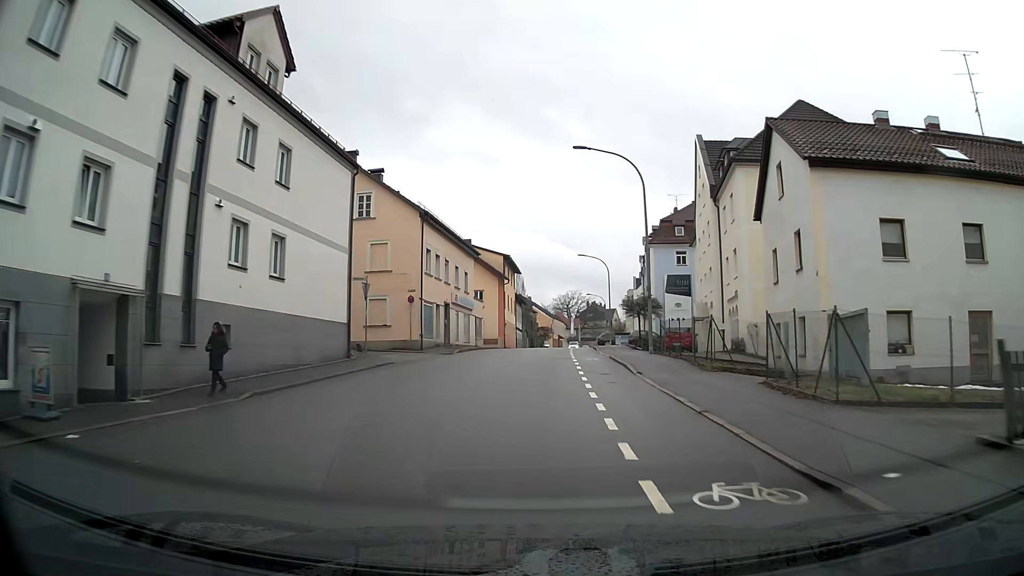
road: tertiary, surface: asphalt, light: Day
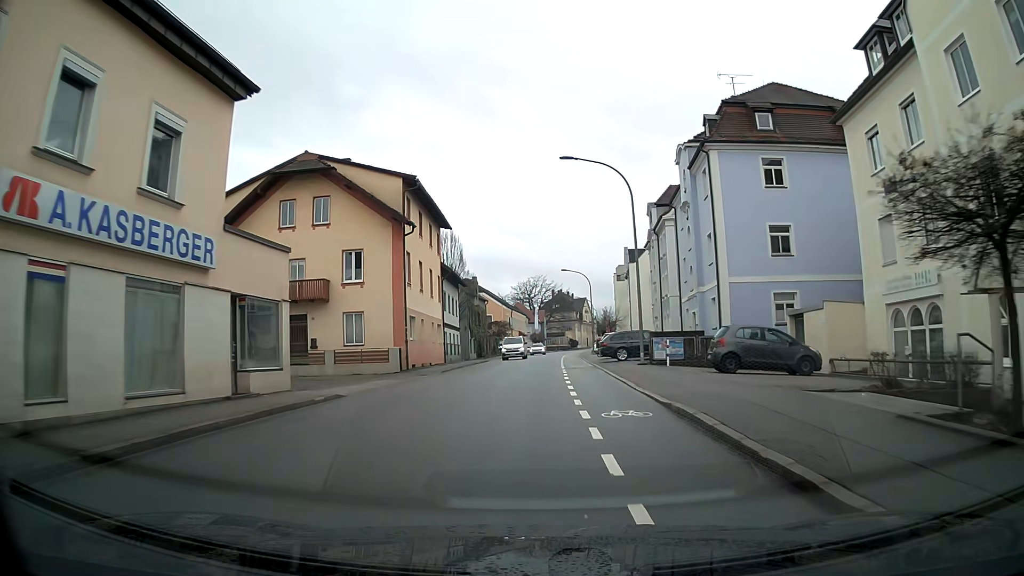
(+1.0, +36.4) m; +3°
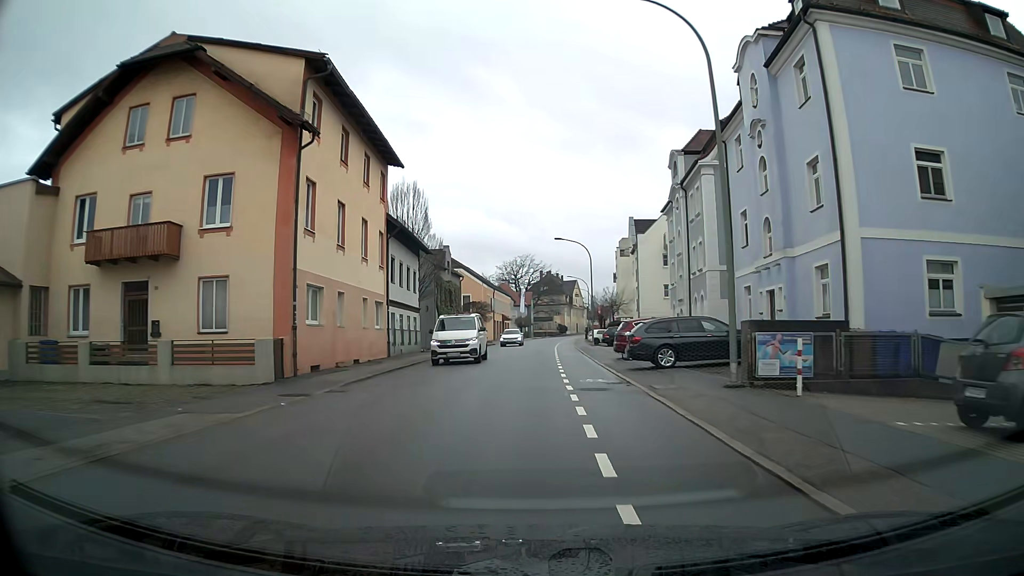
(+0.3, +14.2) m; +2°
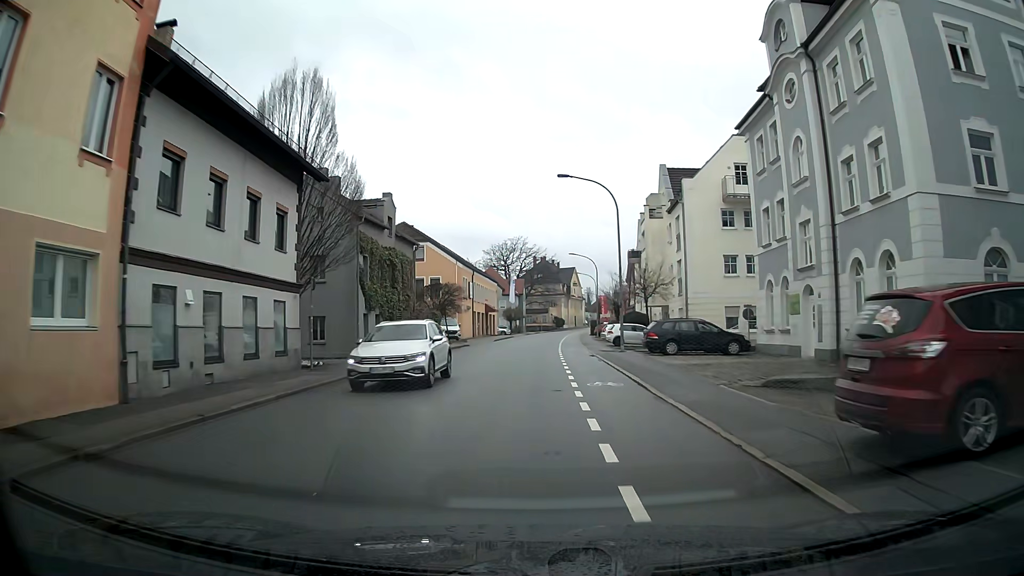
(-0.1, +21.7) m; 0°
